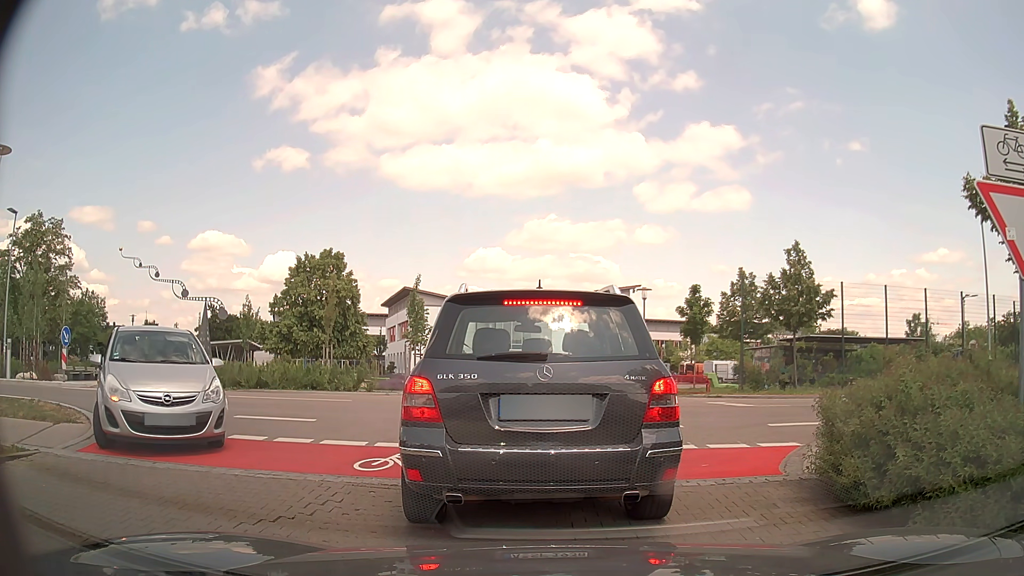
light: Day
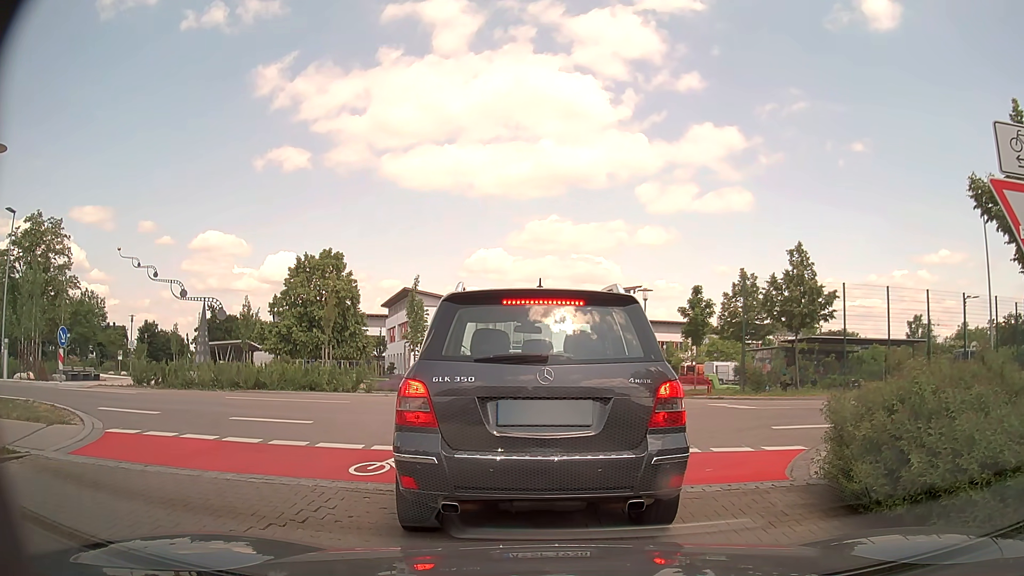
(0.0, +0.1) m; 0°
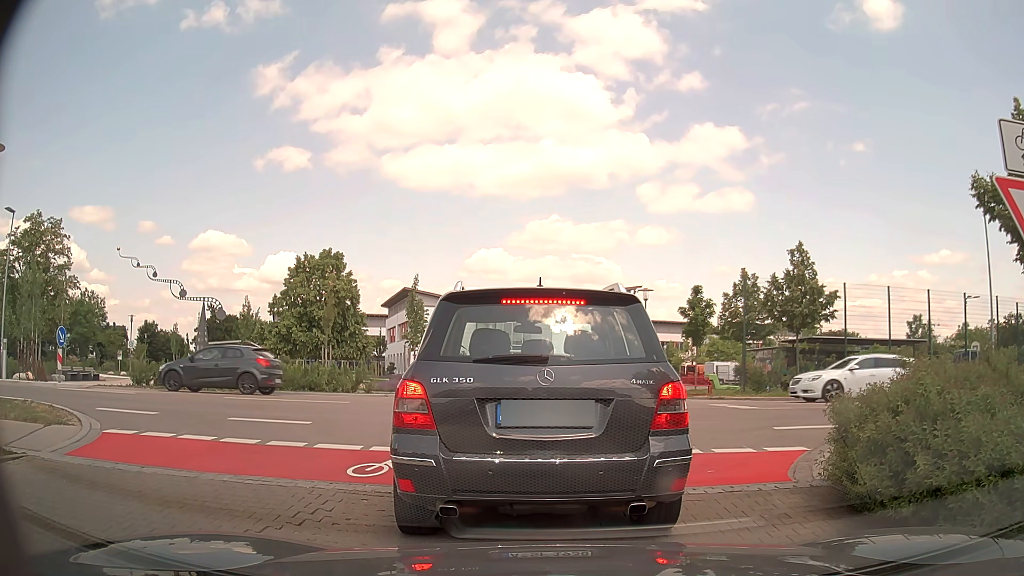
(0.0, +0.1) m; 0°
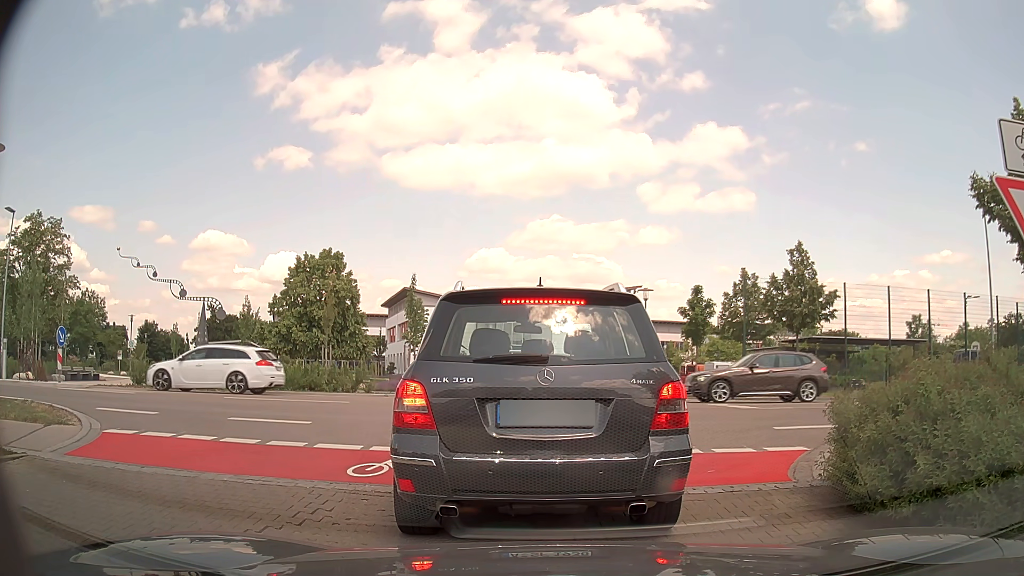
(0.0, 0.0) m; 0°
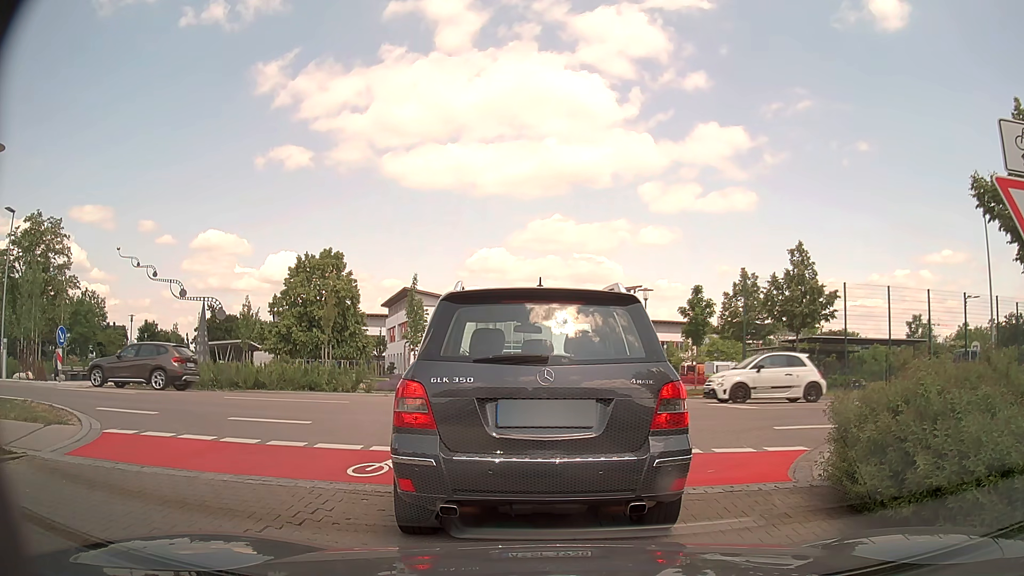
(0.0, 0.0) m; 0°
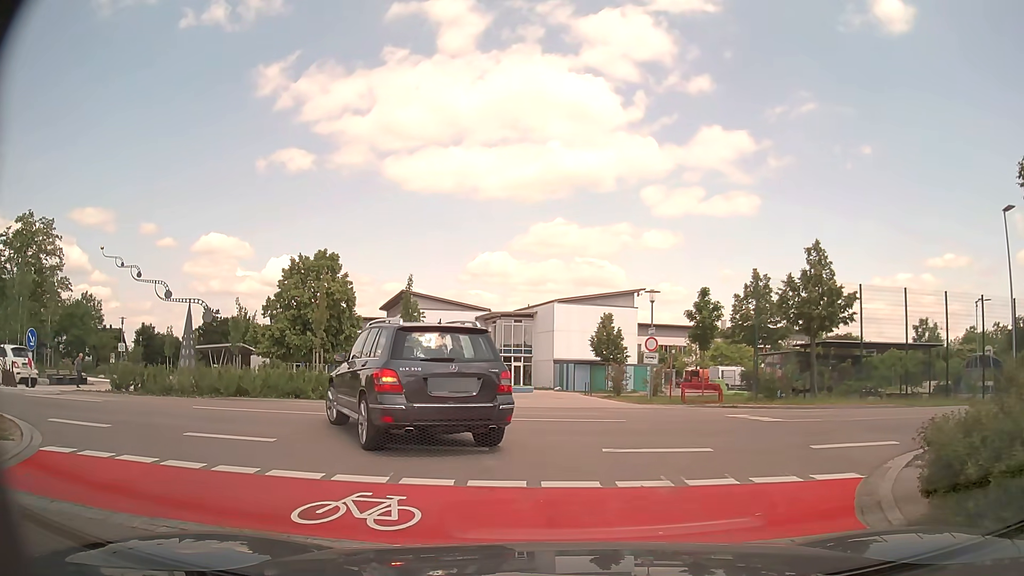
(0.0, +1.7) m; +2°
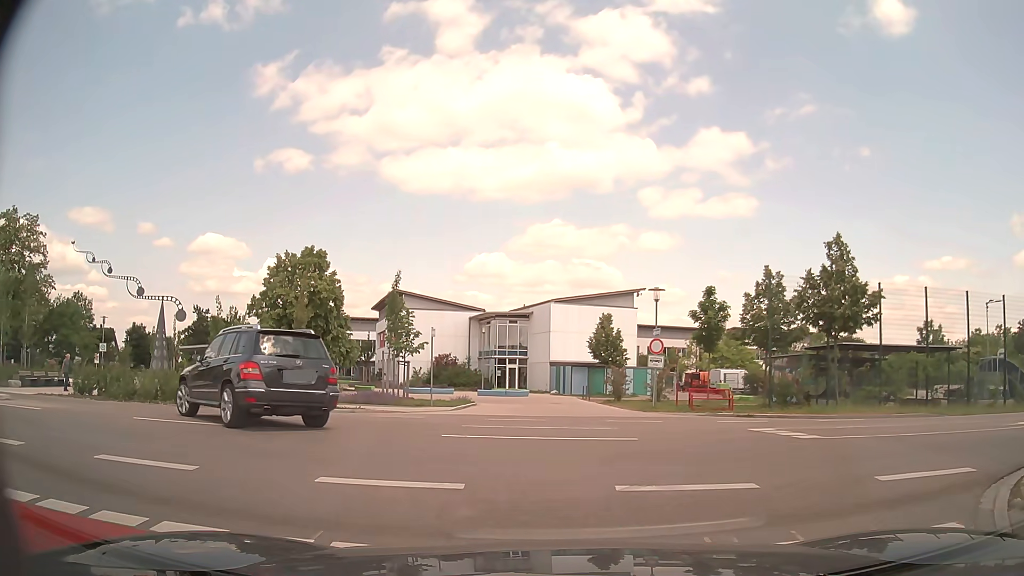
(0.0, +2.3) m; +1°
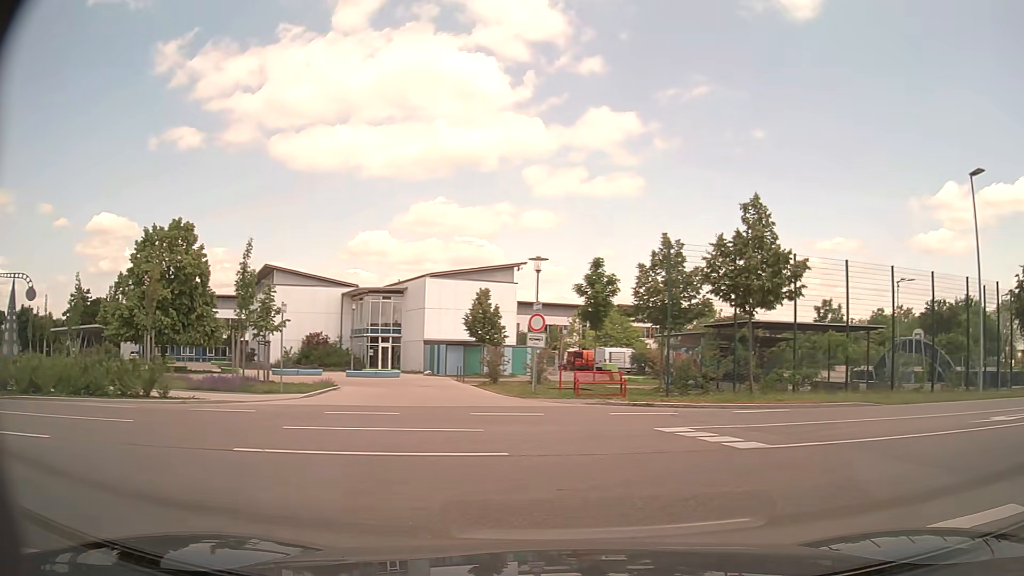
(+0.1, +3.4) m; +7°
(+5, +8) (+14, +11) (+24, +12) (+34, +14) (+44, +16) (+54, +18) (+64, +20) (+73, +22) (+83, +24) (+93, +26) m
